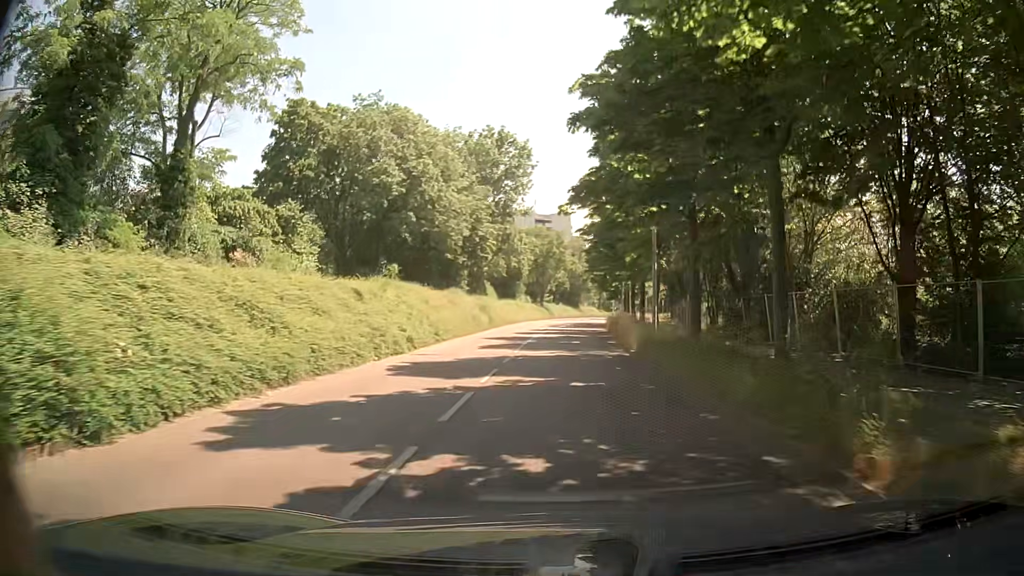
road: tertiary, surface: asphalt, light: Day
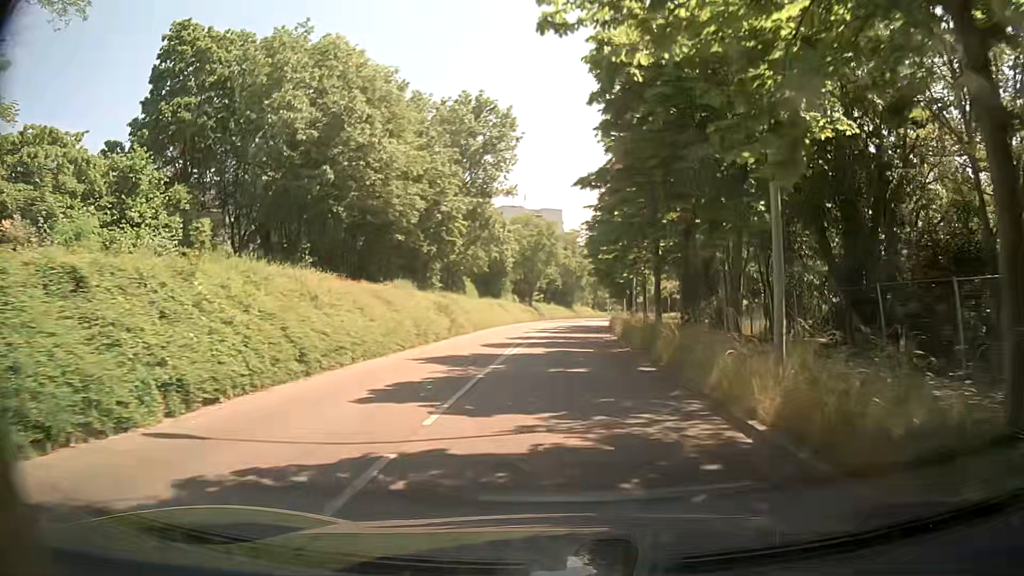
(+0.2, +13.8) m; +1°
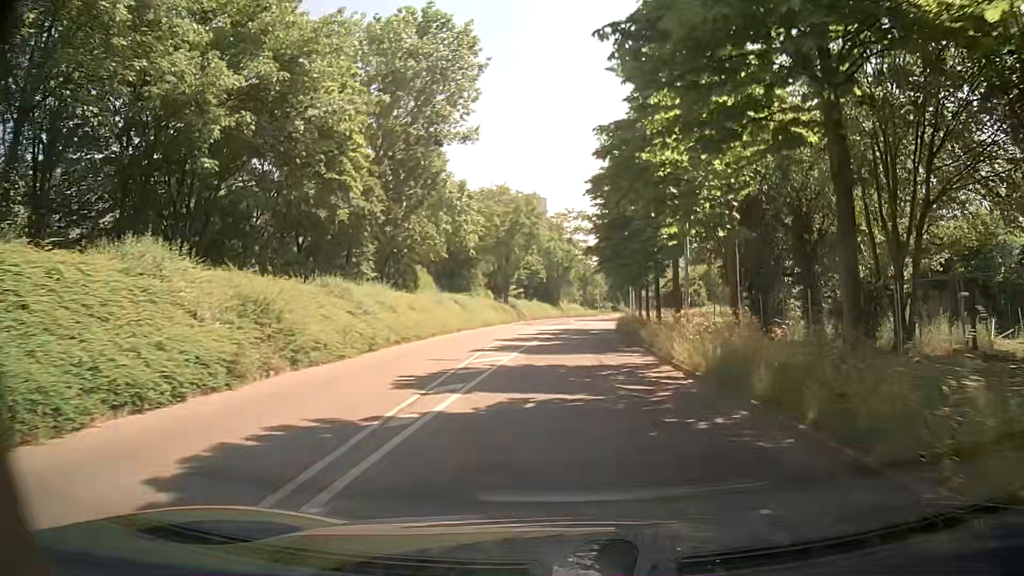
(+0.3, +20.9) m; +1°
(0, +10) (0, +20) (+1, +30) (+1, +40) (+2, +50) (+3, +60) (+4, +70) (+6, +80) (+7, +90) (+9, +99) m
